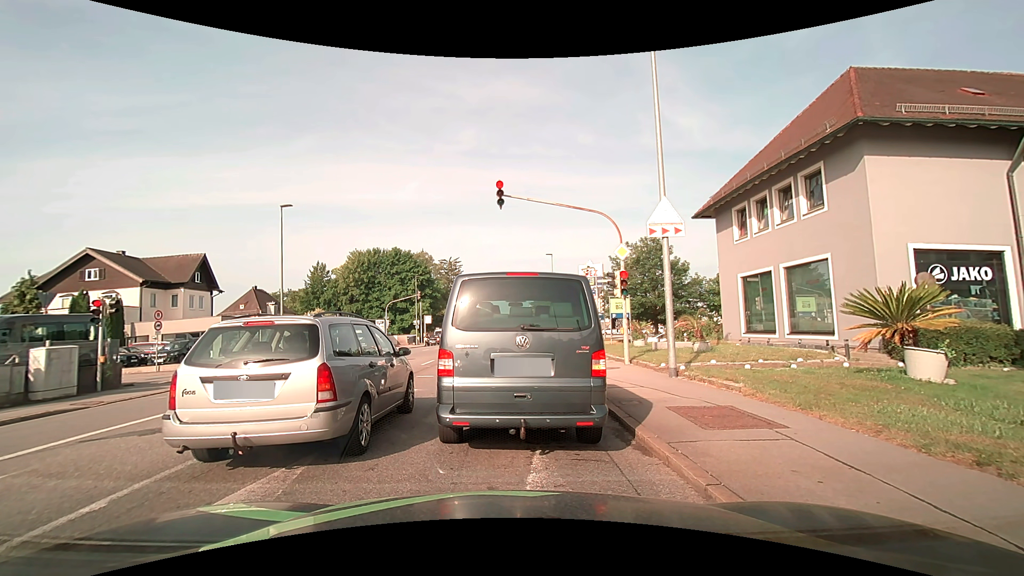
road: tertiary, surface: asphalt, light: Day
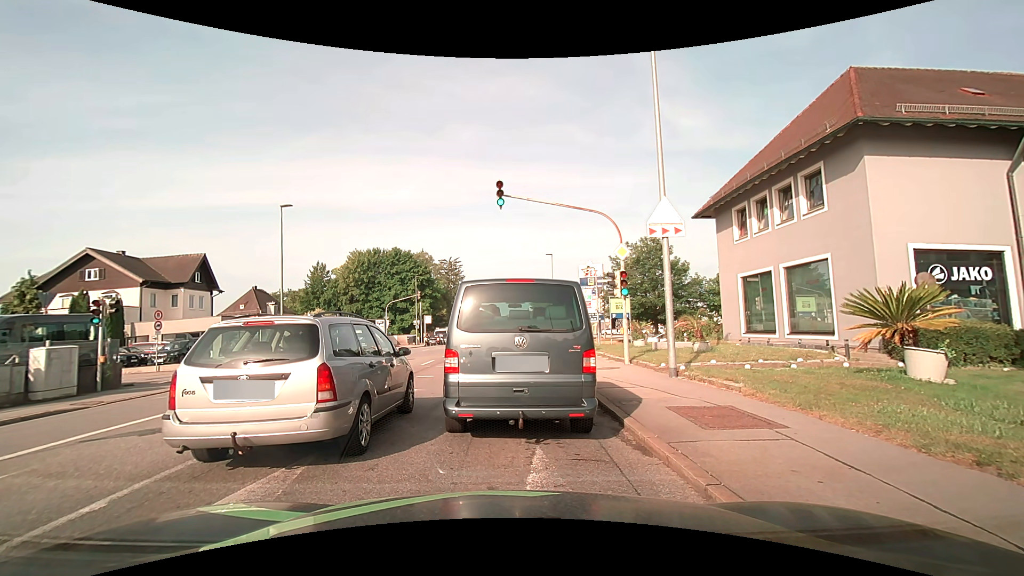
(0.0, 0.0) m; 0°
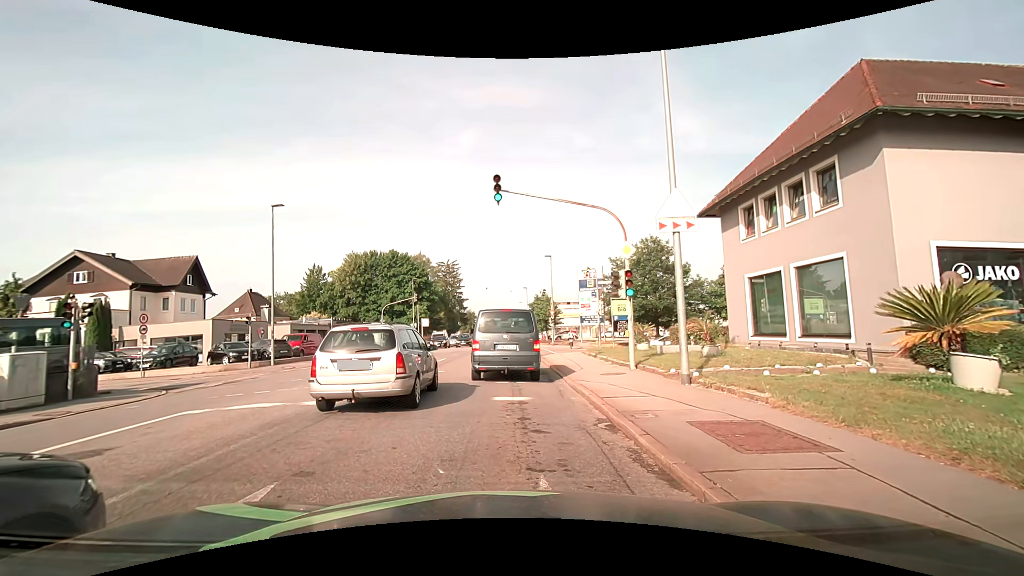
(0.0, +1.1) m; -1°
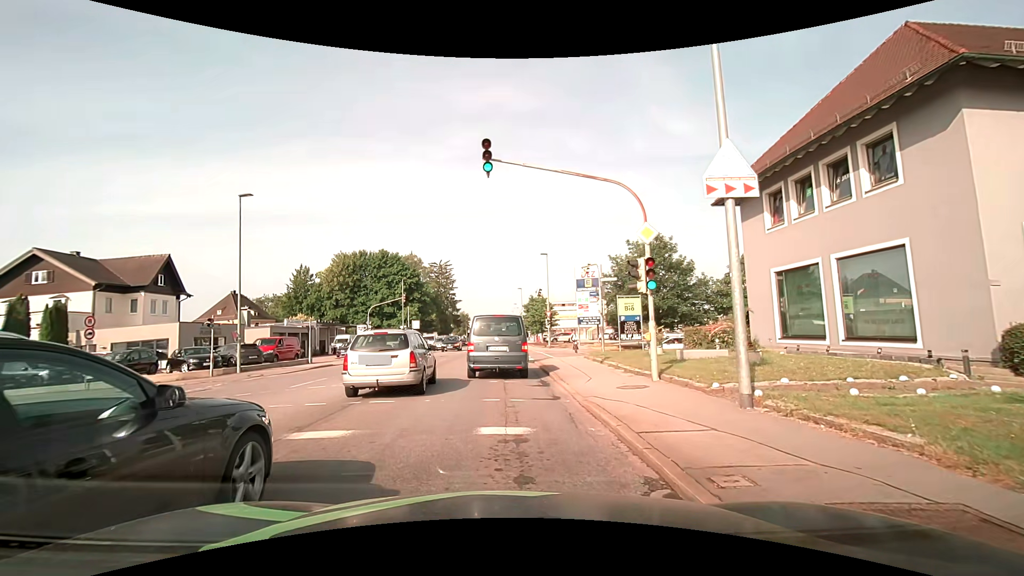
(-0.1, +3.2) m; -1°
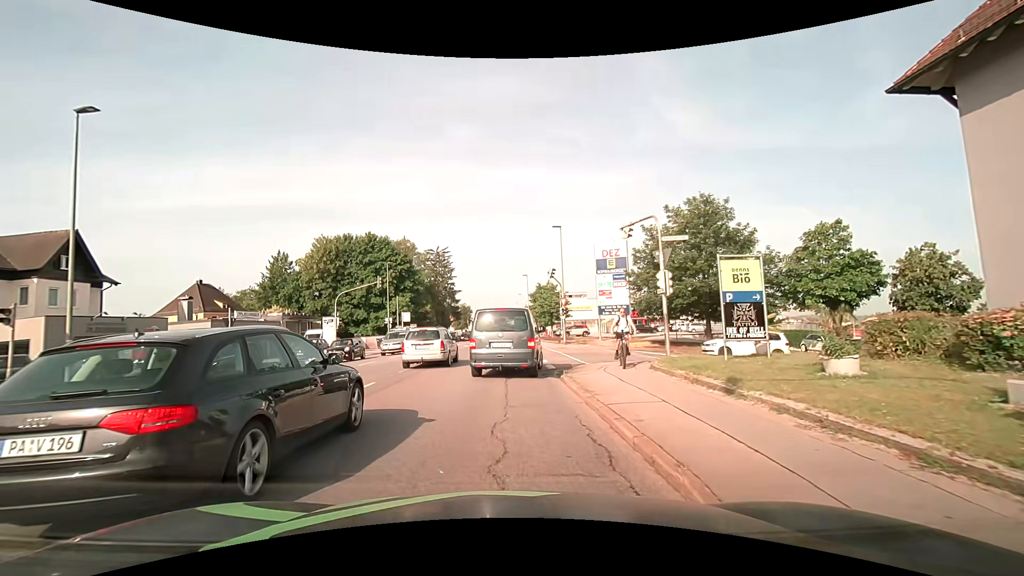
(0.0, +11.3) m; 0°
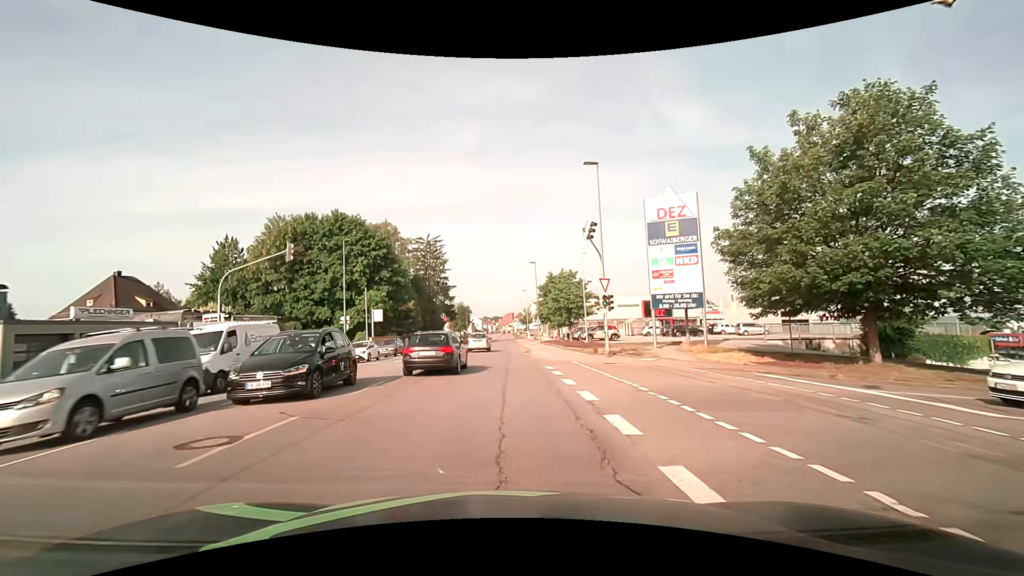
(-0.1, +17.3) m; -1°
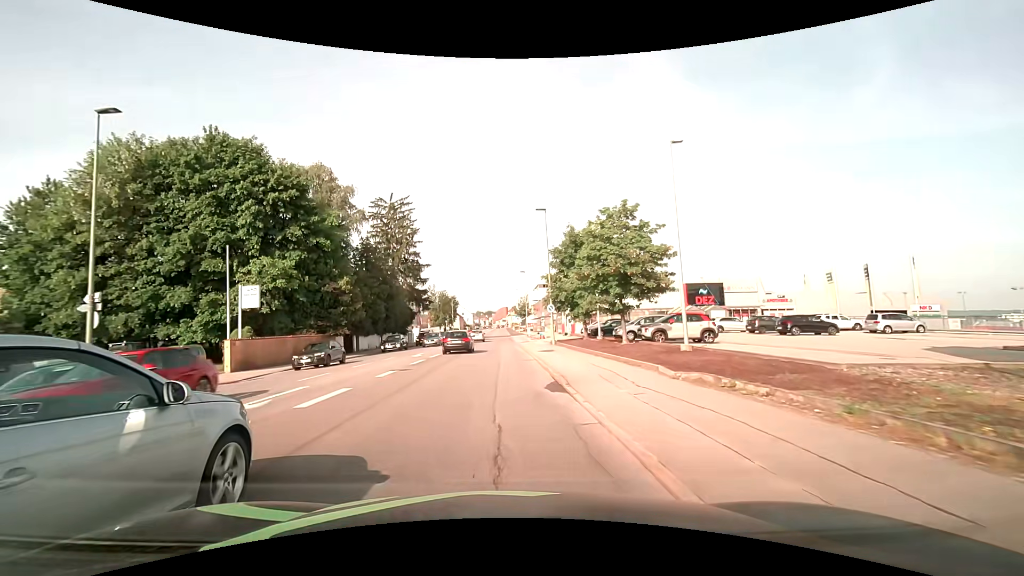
(+0.1, +26.0) m; 0°
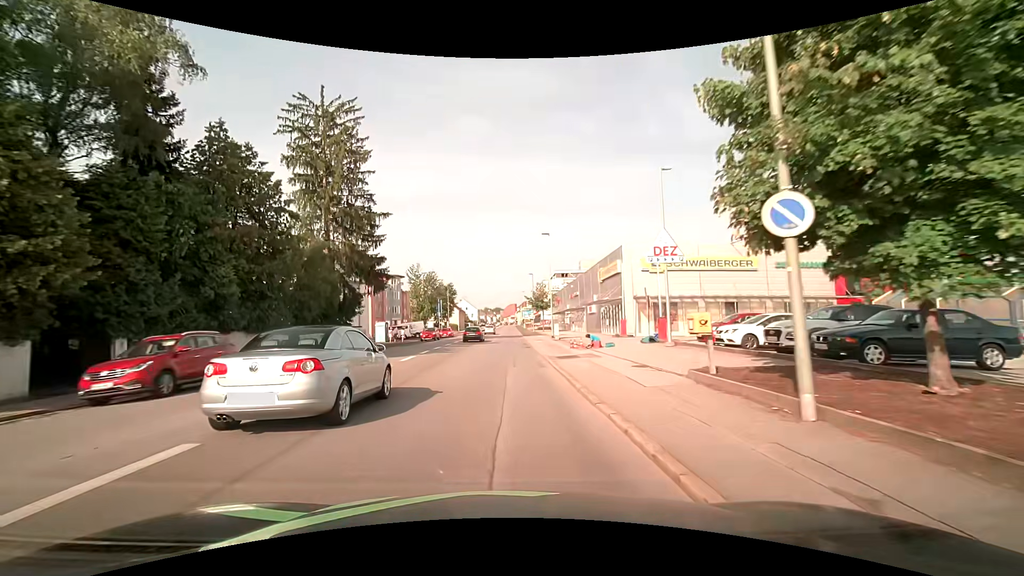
(-0.2, +30.6) m; 0°
(0, +10) (0, +20) (0, +30) (0, +40) (0, +50) (0, +60) (0, +70) (0, +80) (0, +90) (0, +100) m
